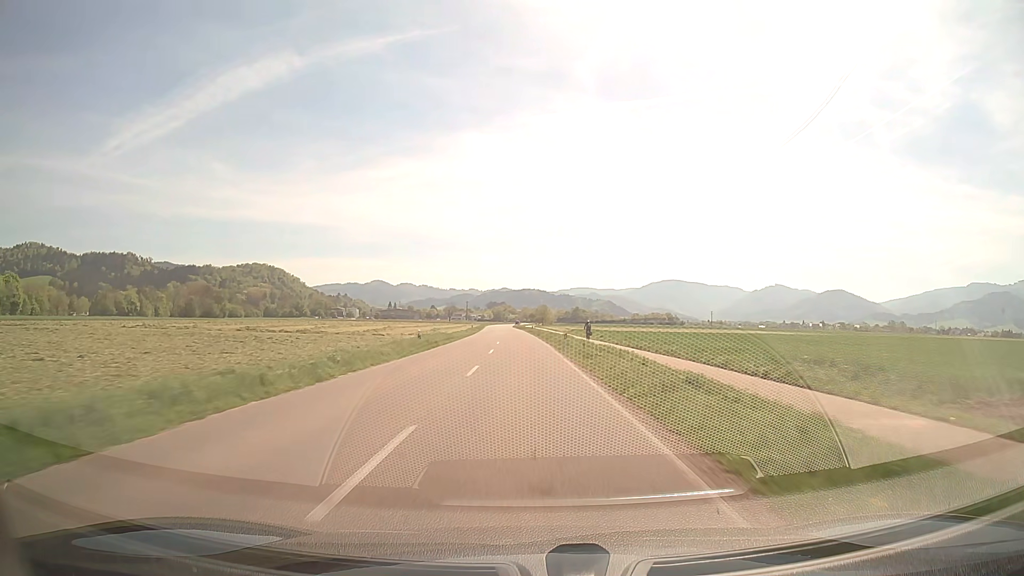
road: secondary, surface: asphalt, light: Day
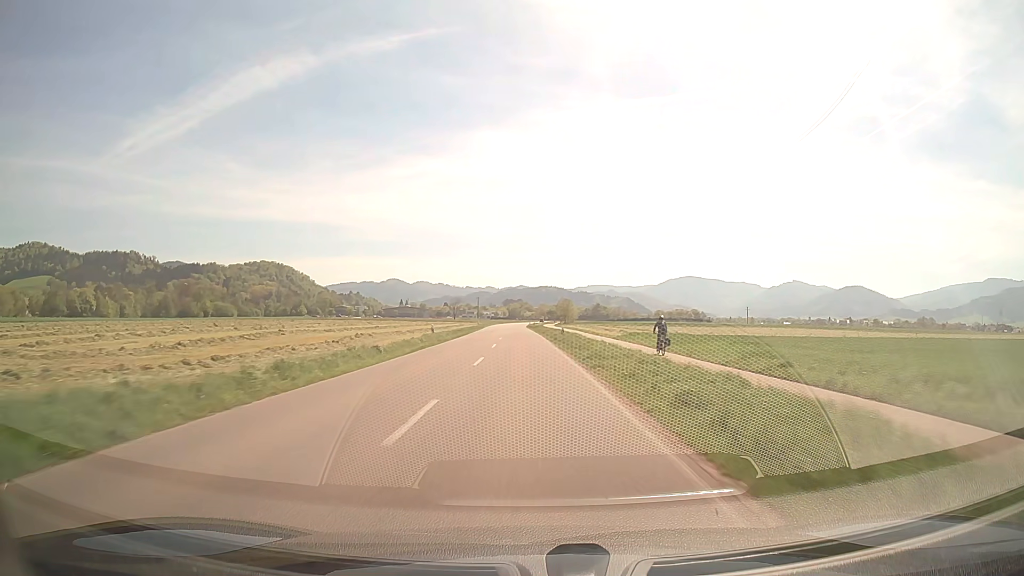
(-0.6, +45.6) m; -1°
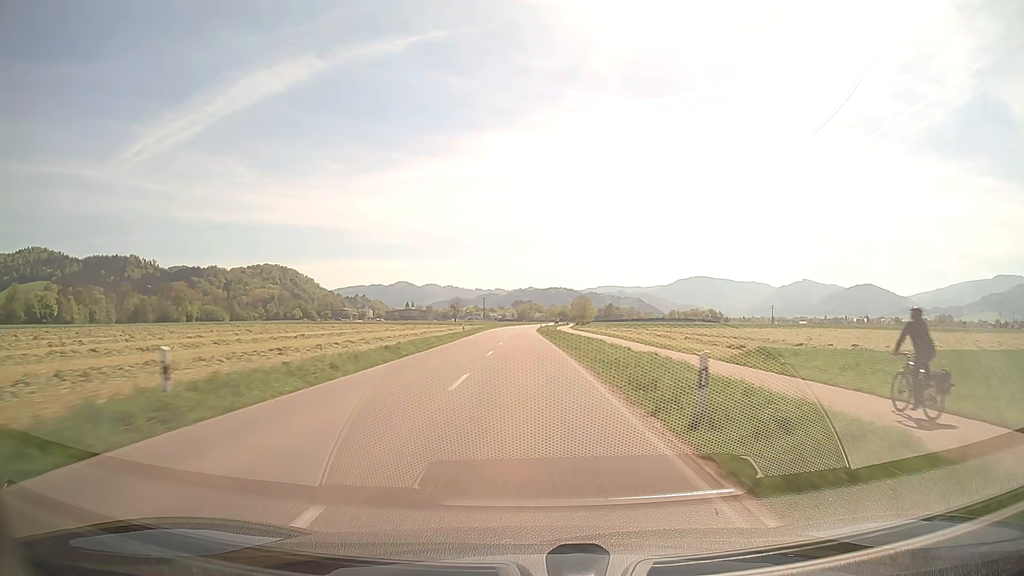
(-0.3, +30.4) m; -1°
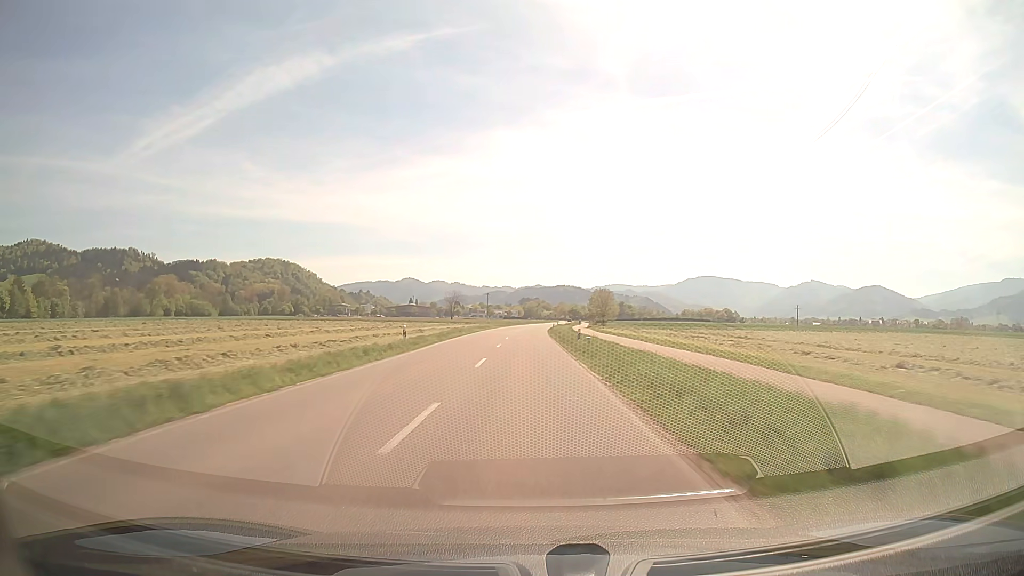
(-0.2, +30.4) m; -1°
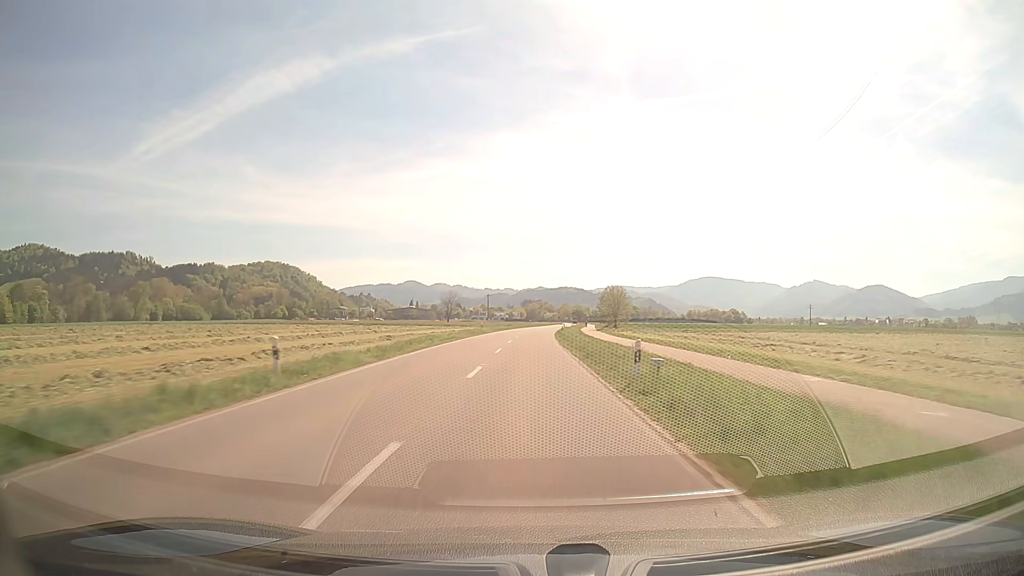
(0.0, +15.2) m; 0°
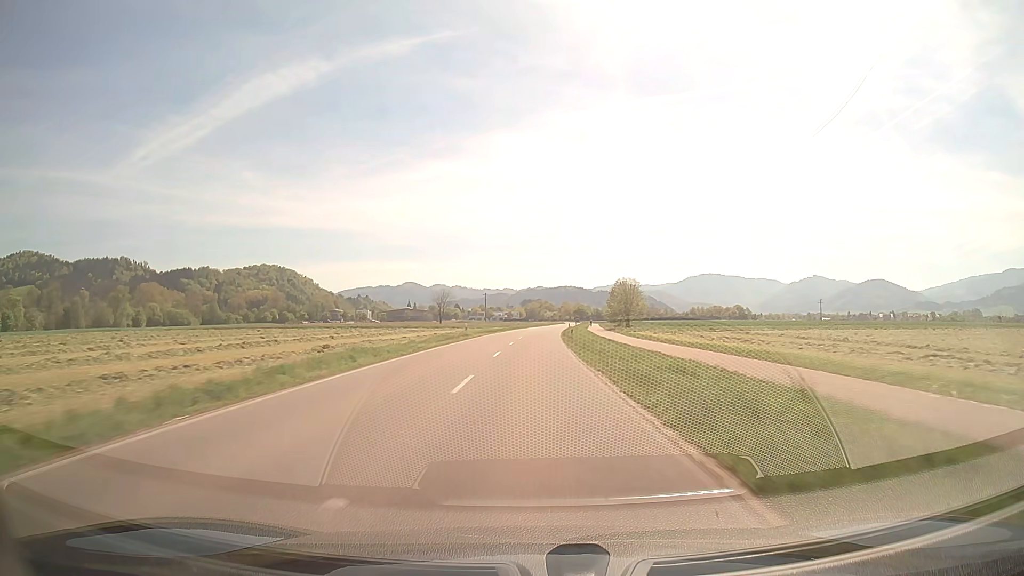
(0.0, +15.2) m; 0°
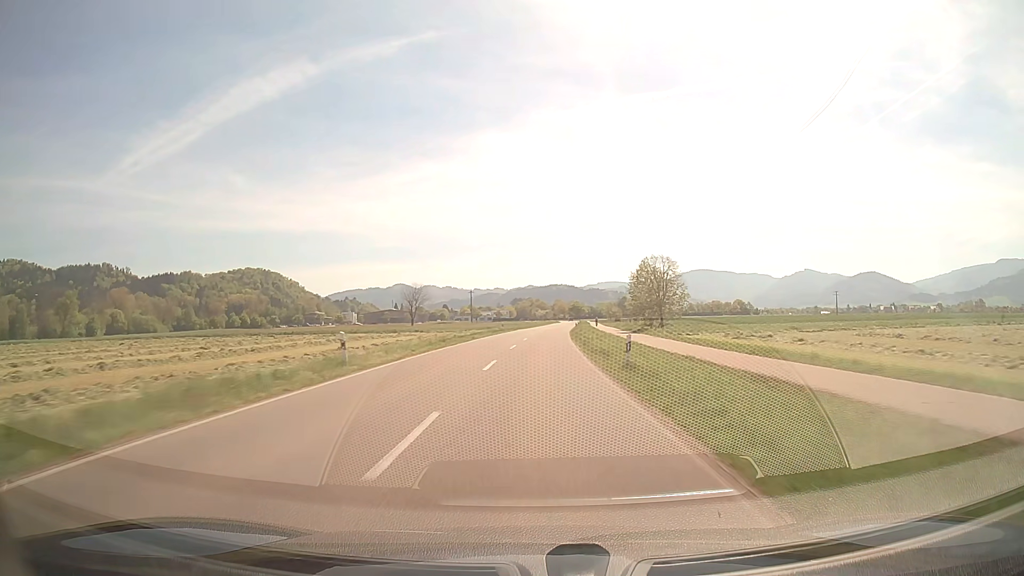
(+0.1, +30.5) m; +1°
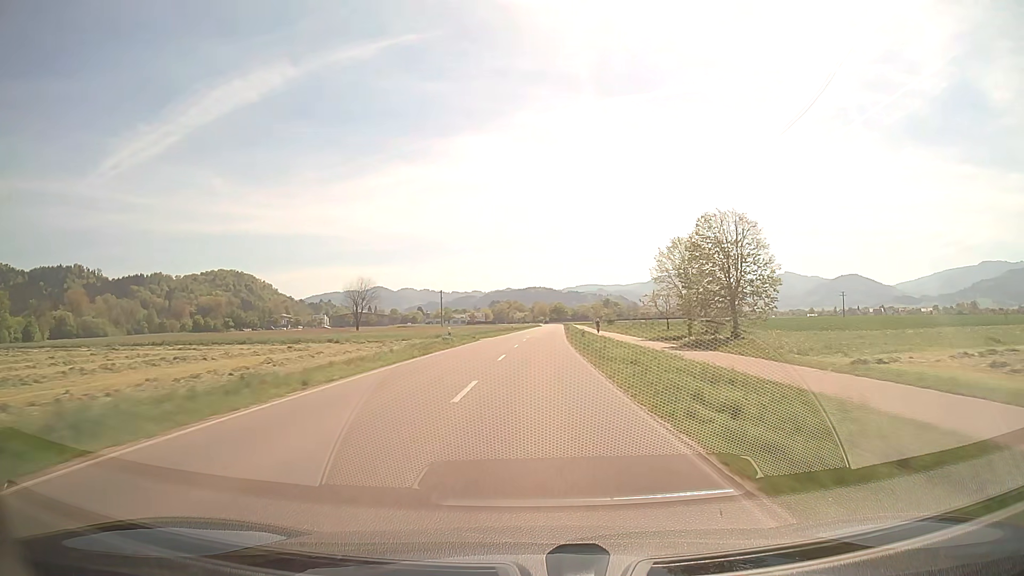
(+0.4, +30.5) m; +2°
(0, +10) (0, +20) (+1, +30) (+1, +40) (+1, +50) (+2, +60) (+2, +70) (+3, +80) (+3, +90) (+4, +100) m
